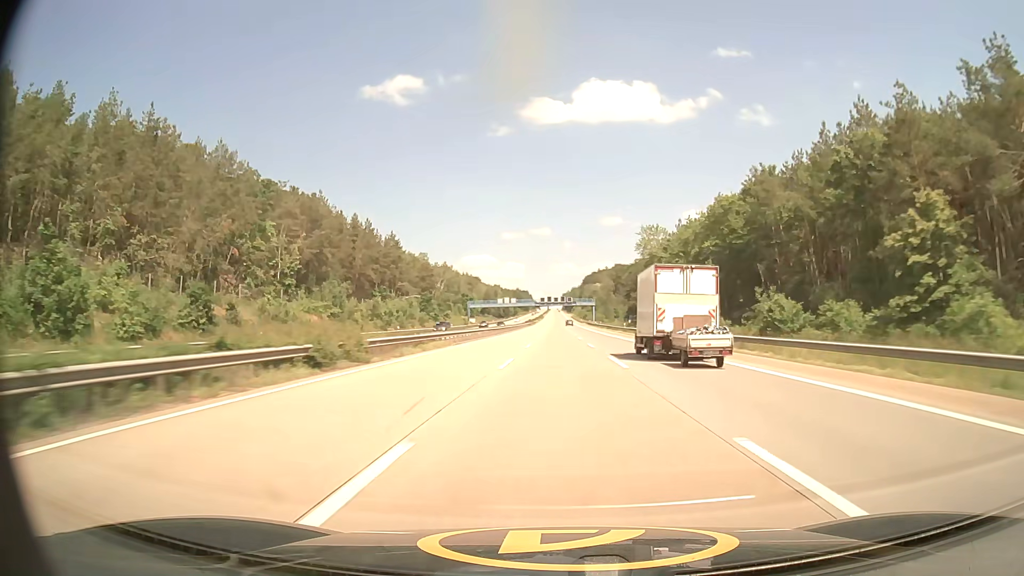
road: motorway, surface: asphalt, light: Day
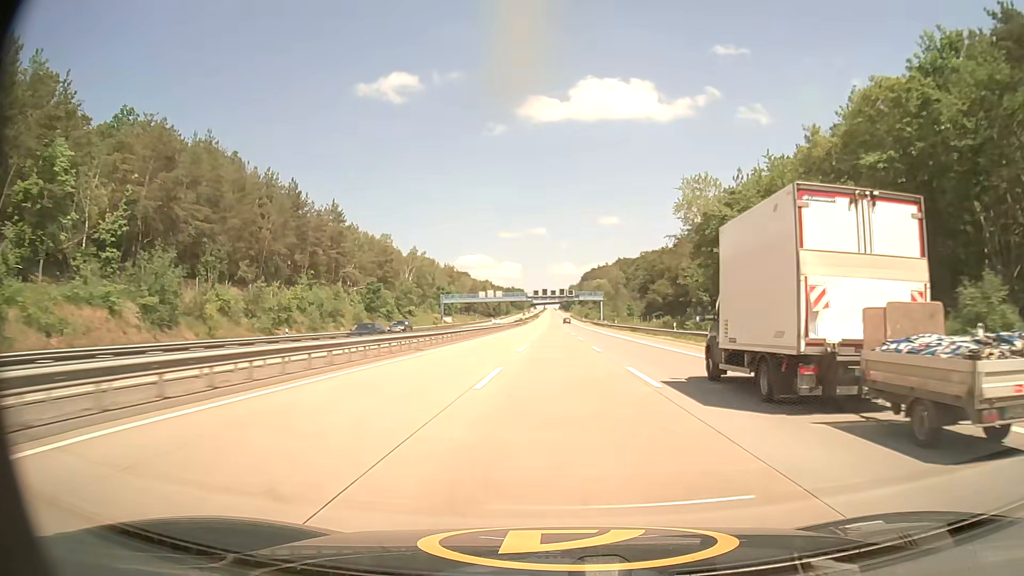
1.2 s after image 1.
(+0.1, +41.9) m; 0°
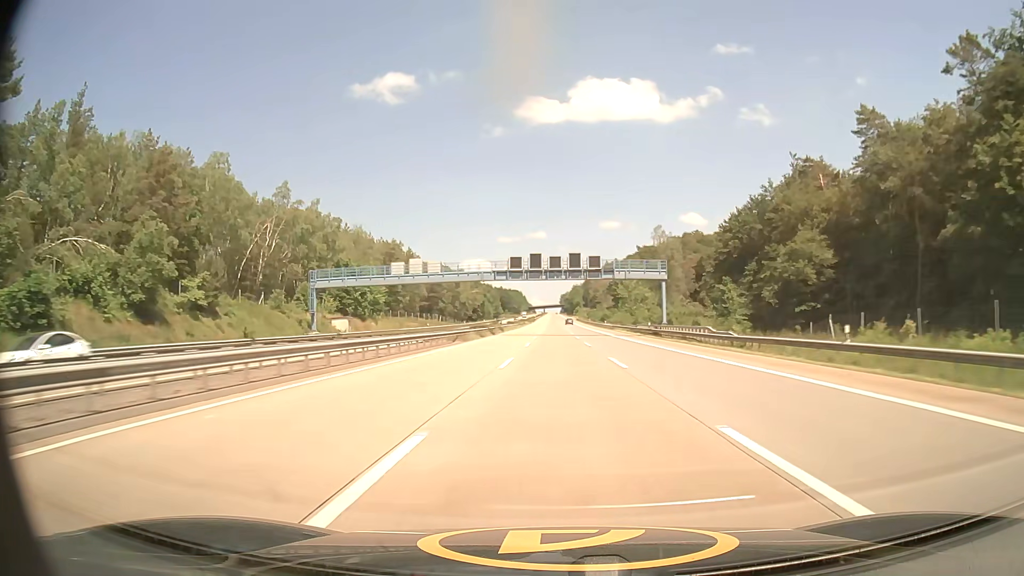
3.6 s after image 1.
(-0.1, +84.1) m; 0°
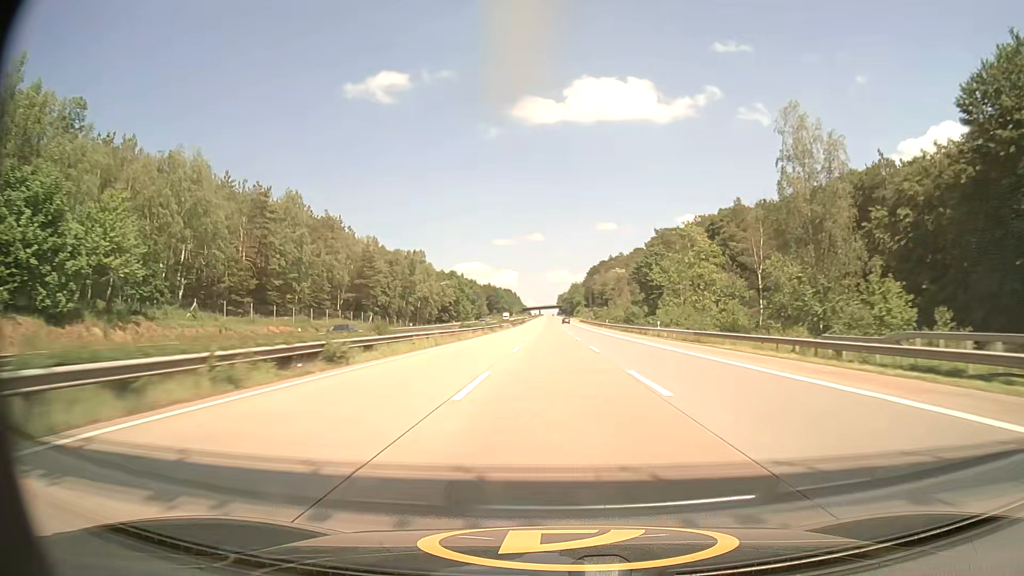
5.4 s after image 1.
(+0.1, +63.6) m; 0°
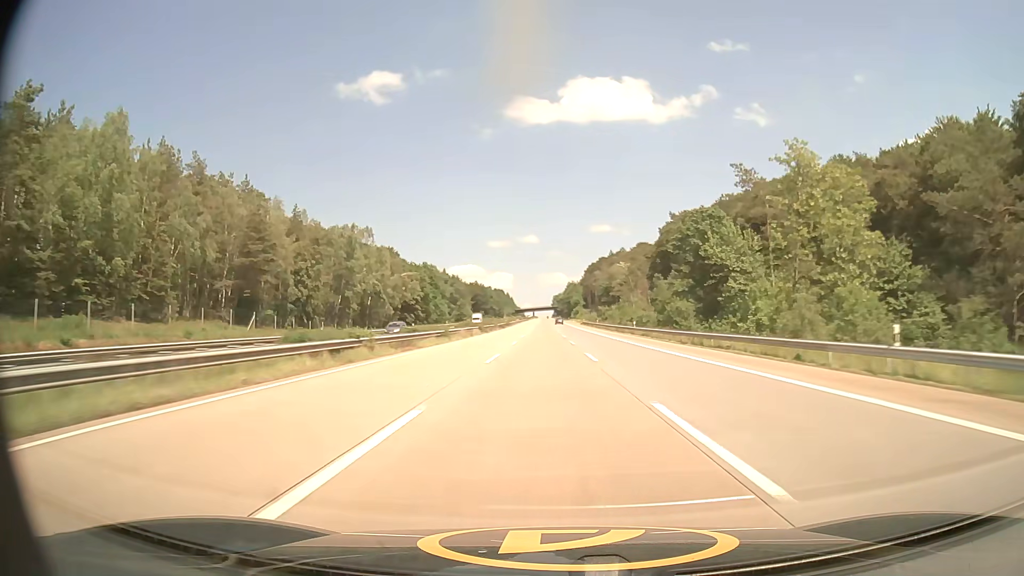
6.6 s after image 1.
(+0.2, +42.6) m; +1°
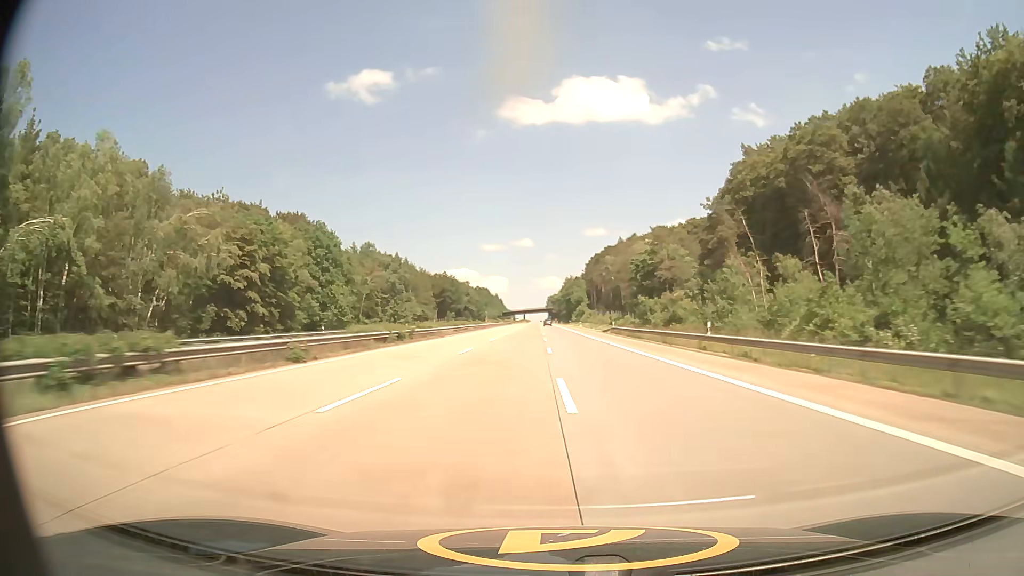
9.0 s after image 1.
(+0.3, +85.4) m; 0°
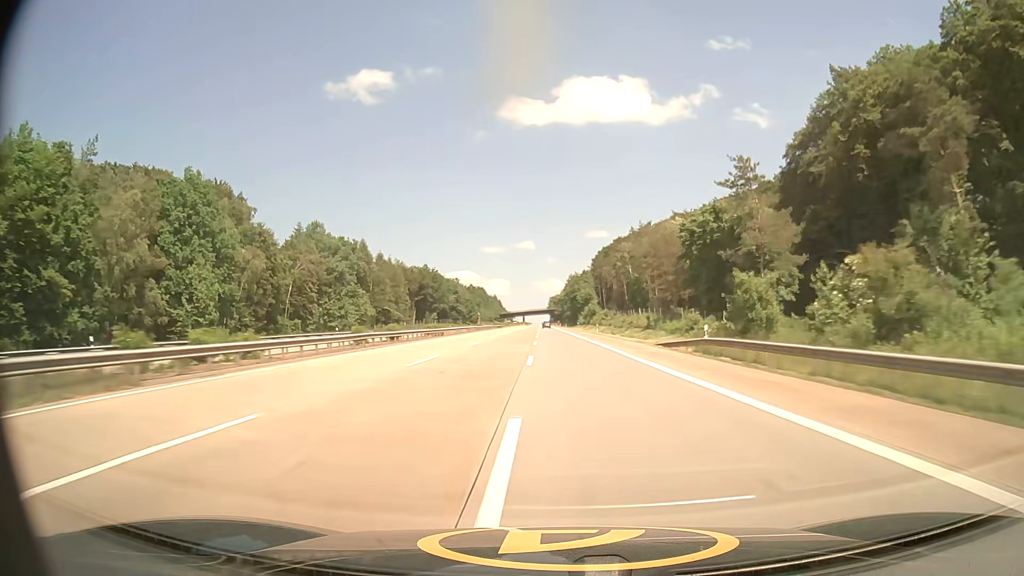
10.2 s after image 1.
(0.0, +42.7) m; 0°
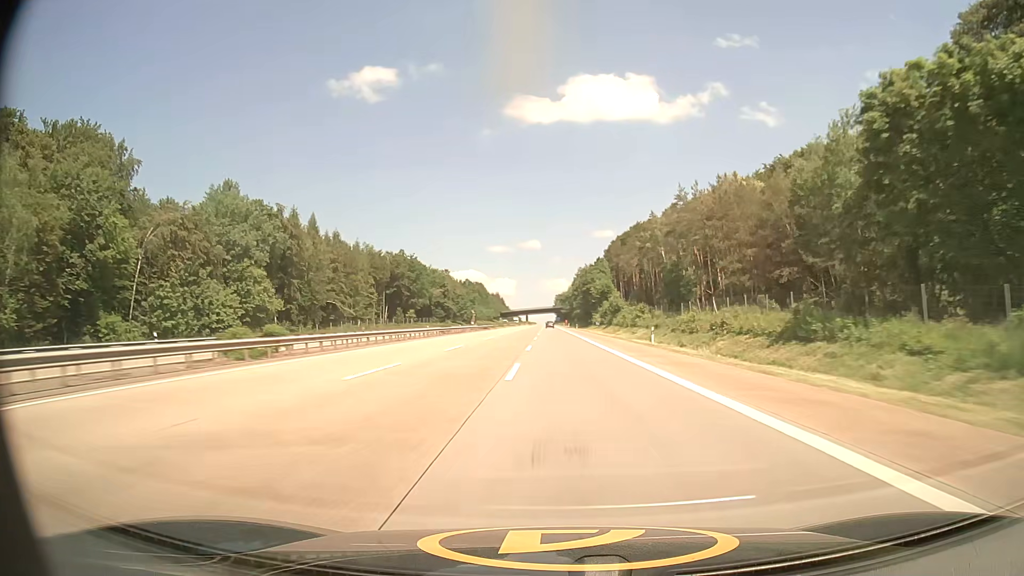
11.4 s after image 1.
(-0.2, +42.6) m; -1°
(0, +10) (0, +20) (0, +30) (0, +40) (0, +50) (0, +60) (0, +70) (0, +80) (0, +90) (0, +100) m
